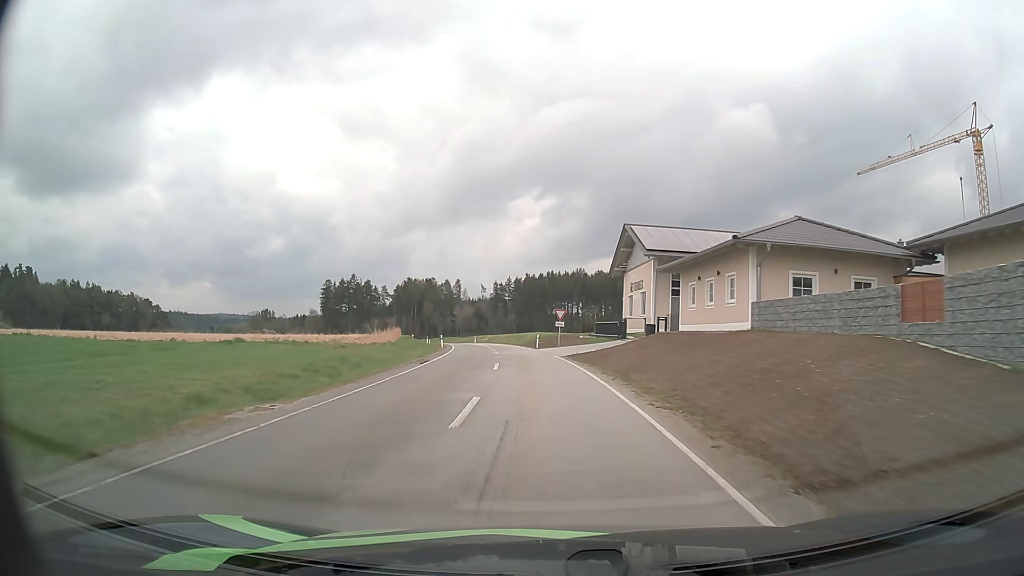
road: unclassified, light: Day
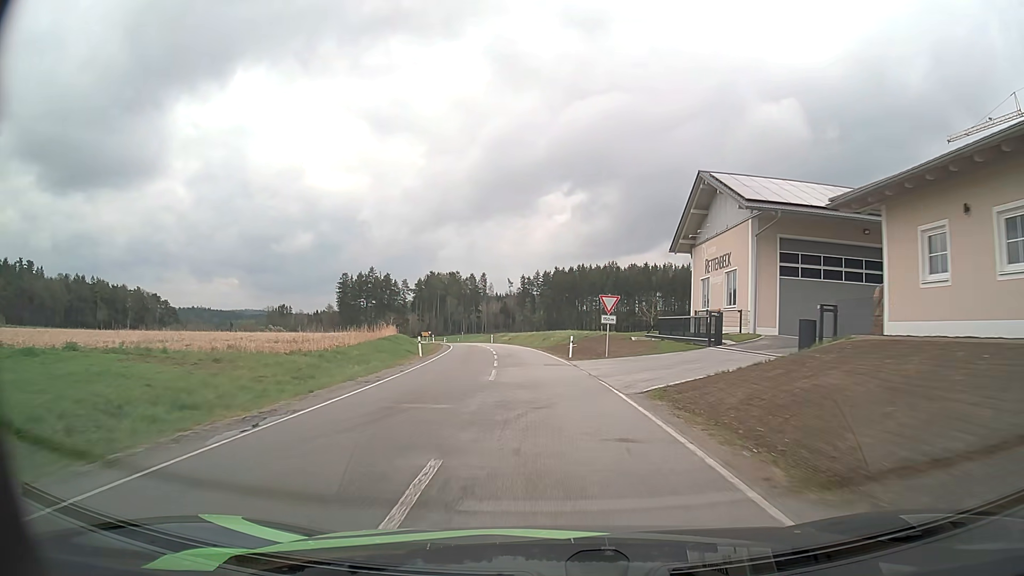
(-0.4, +18.0) m; -3°
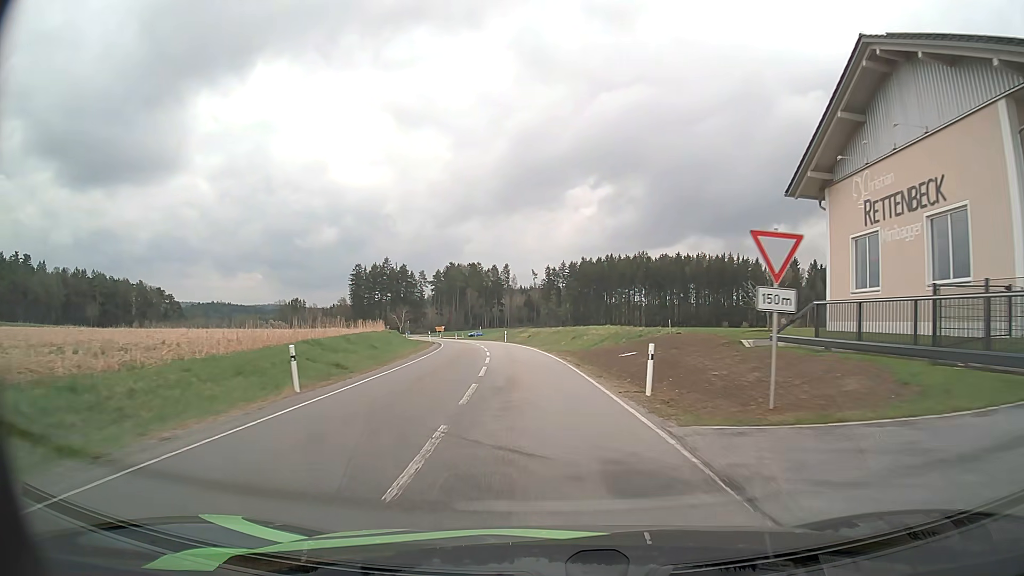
(-0.3, +18.1) m; -2°
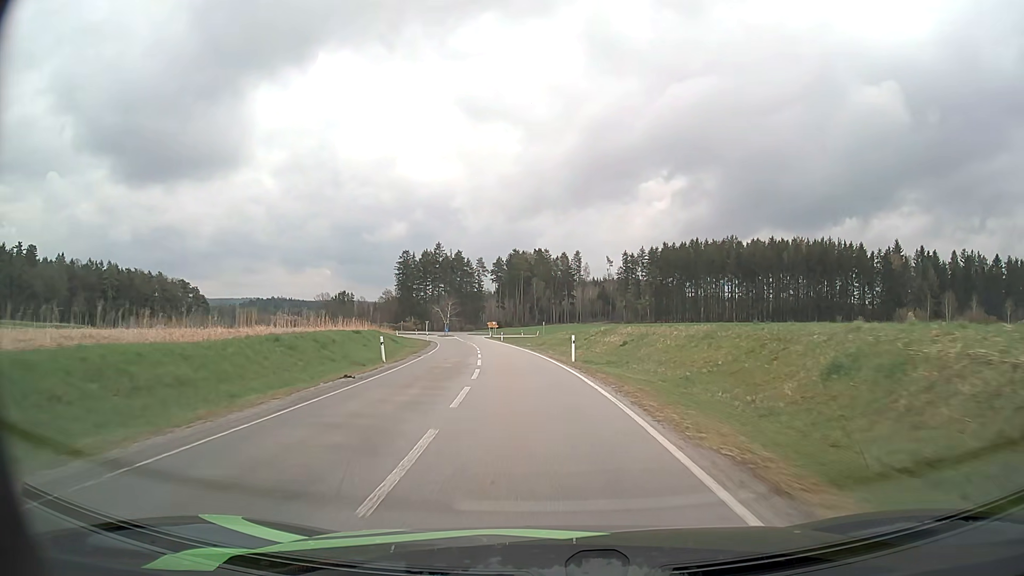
(-2.0, +37.4) m; -6°
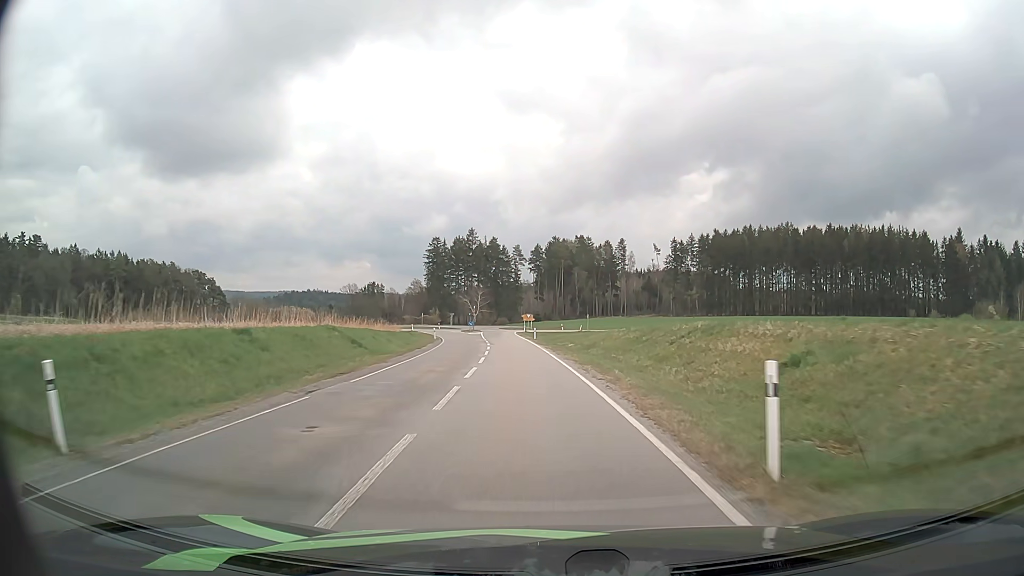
(-0.6, +19.1) m; -3°
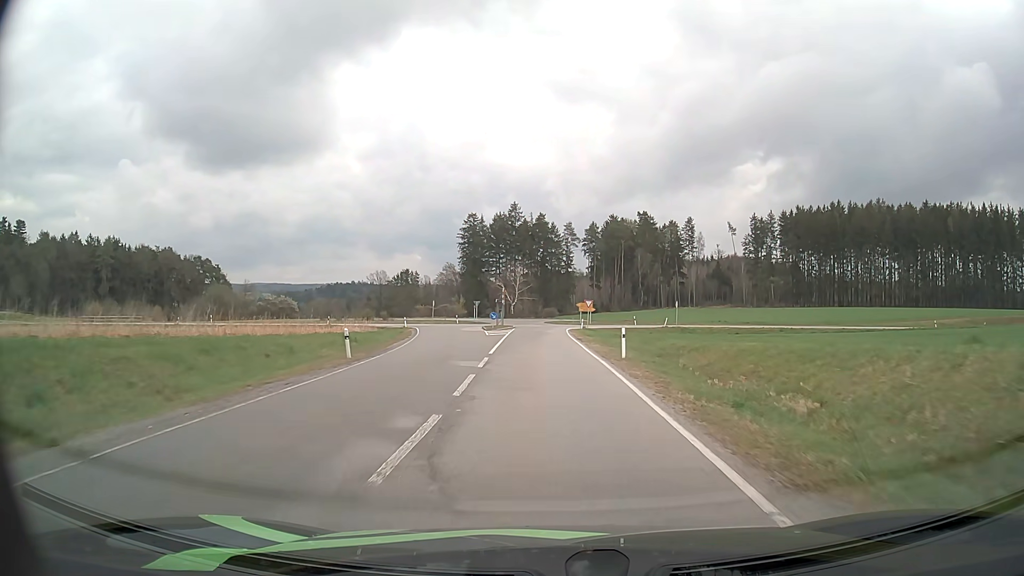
(-1.7, +35.5) m; -4°
